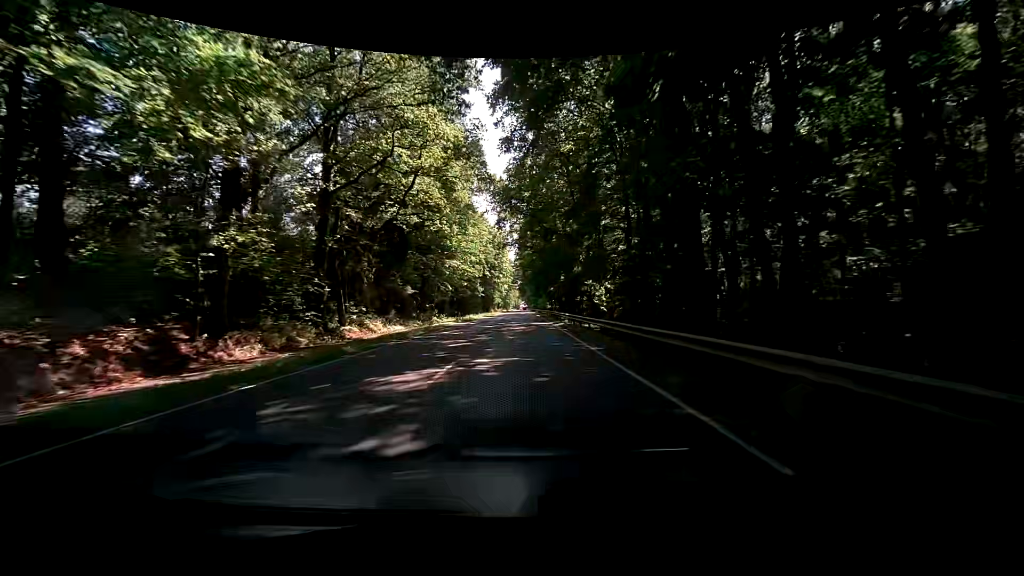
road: primary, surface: asphalt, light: Day
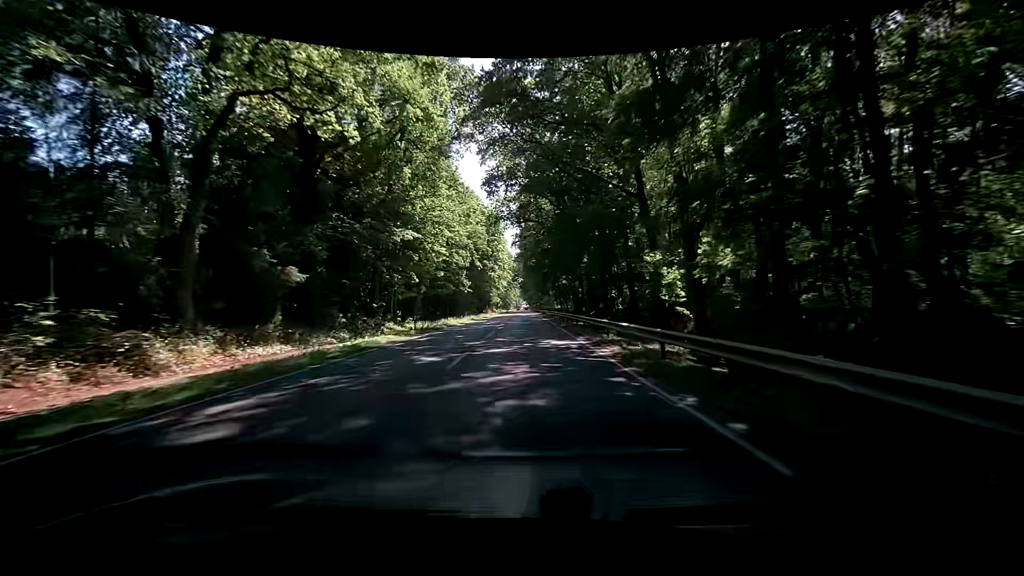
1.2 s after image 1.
(-0.1, +21.5) m; -2°
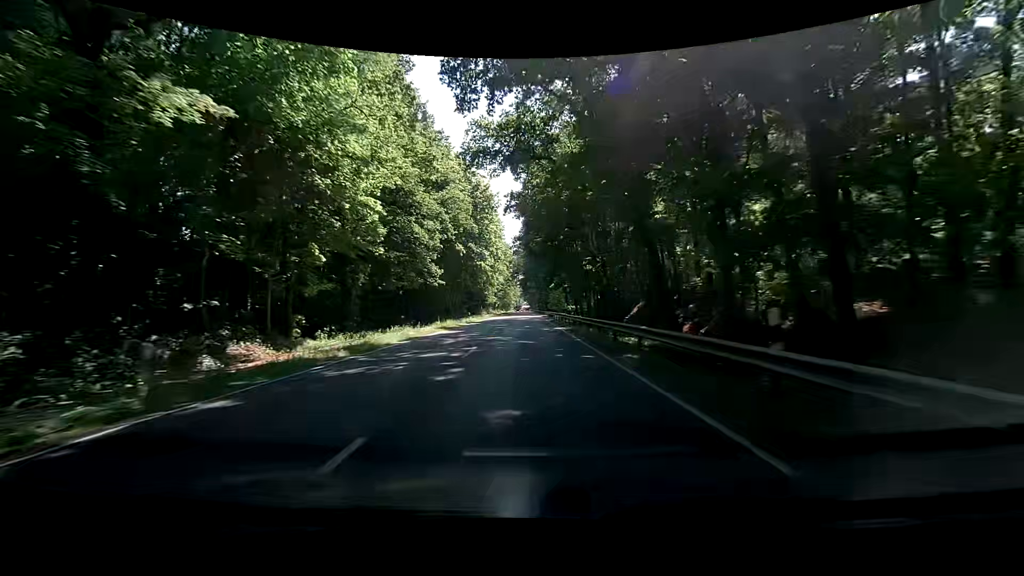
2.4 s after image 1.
(+0.2, +21.5) m; +1°
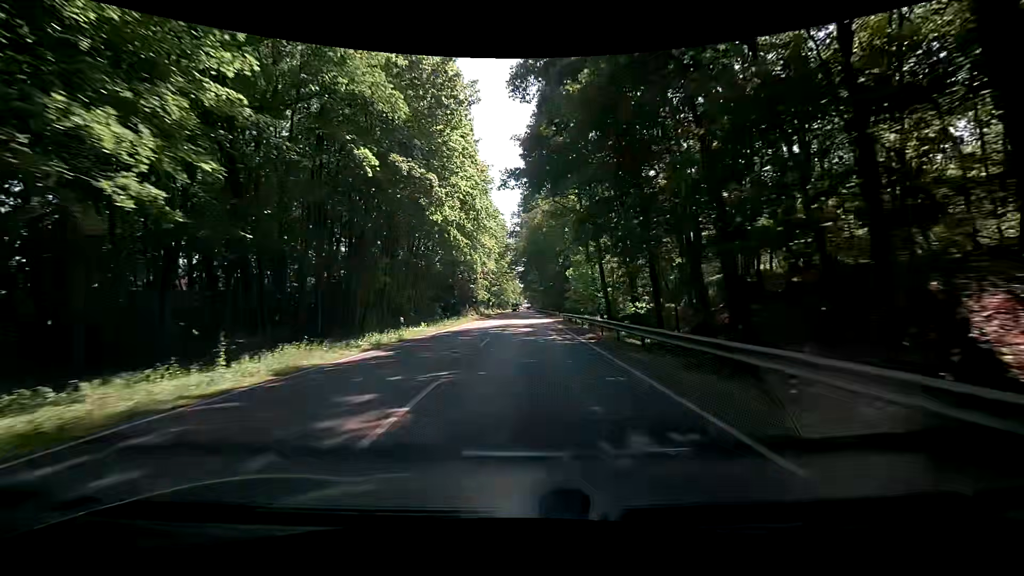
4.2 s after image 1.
(+0.3, +32.3) m; 0°
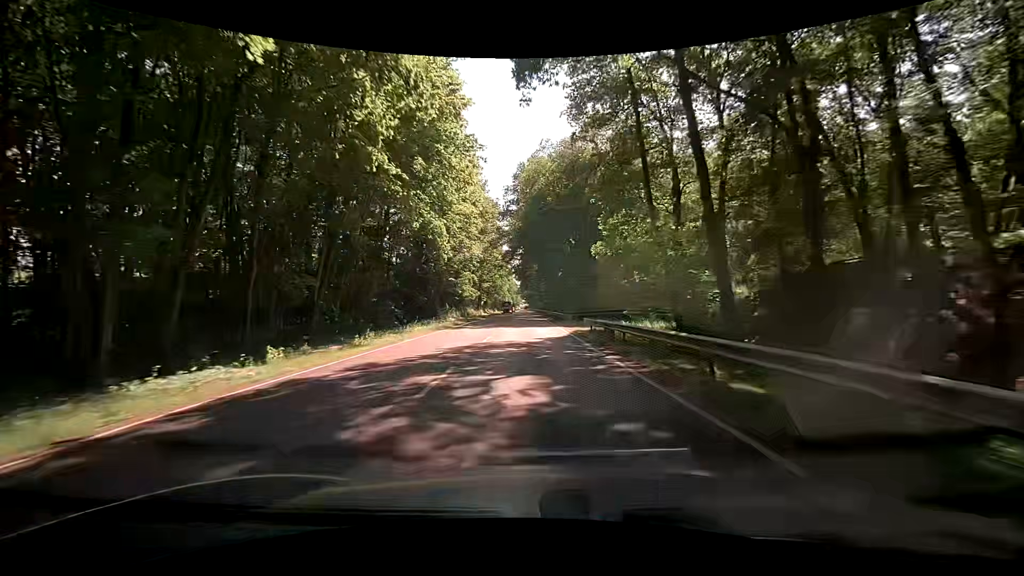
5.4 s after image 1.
(-0.2, +21.5) m; 0°
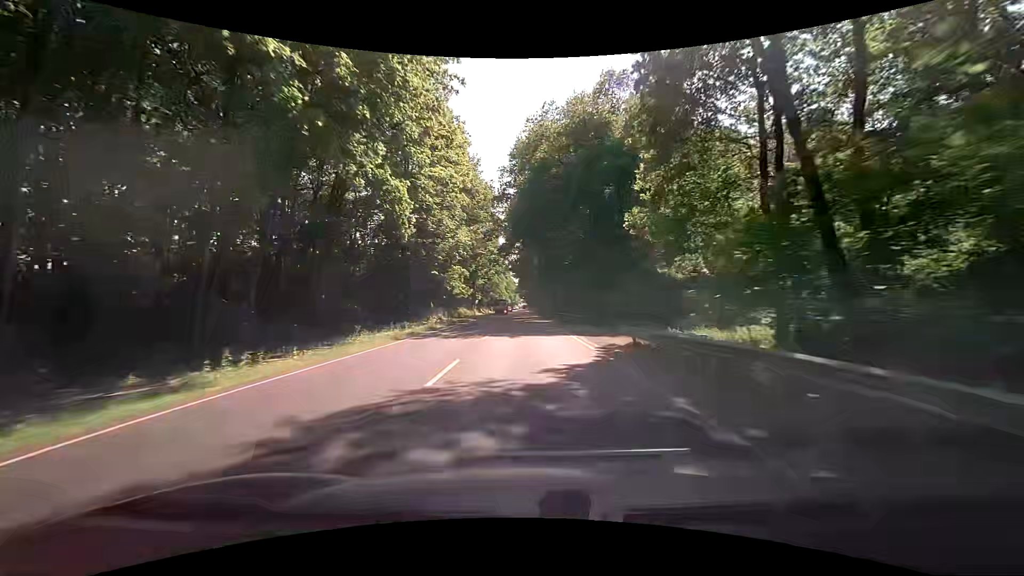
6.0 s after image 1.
(0.0, +10.8) m; +1°
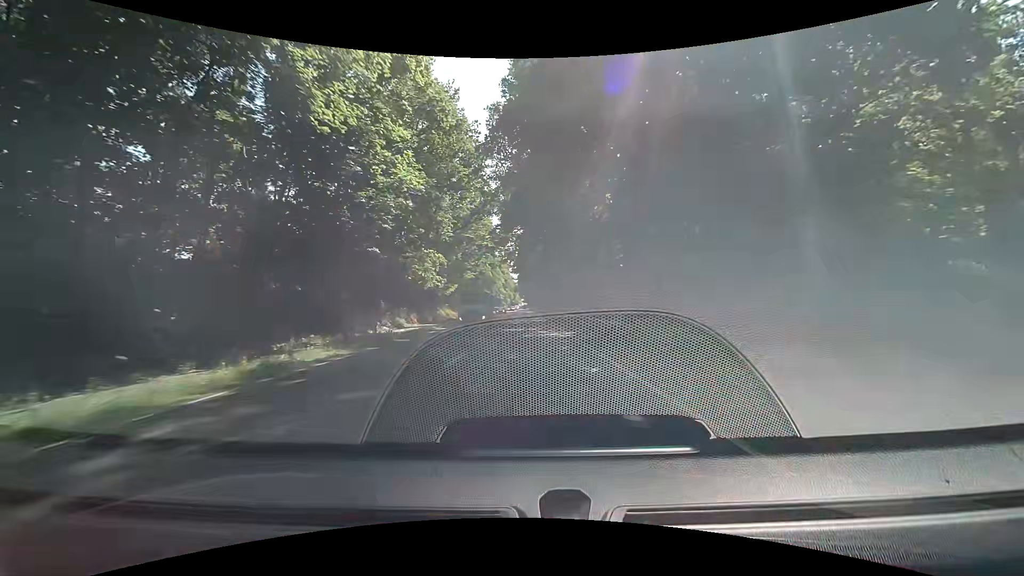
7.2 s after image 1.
(-0.1, +21.6) m; 0°
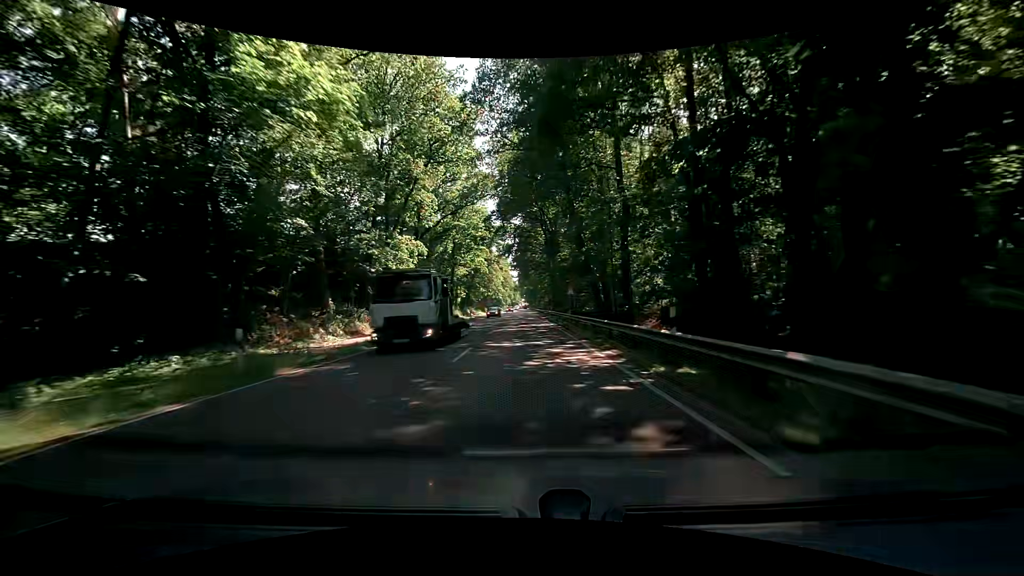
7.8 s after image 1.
(-0.1, +10.8) m; -1°
(0, +10) (0, +20) (0, +30) (0, +40) (0, +50) (0, +60) (0, +70) (0, +80) (0, +90) (0, +100) m
